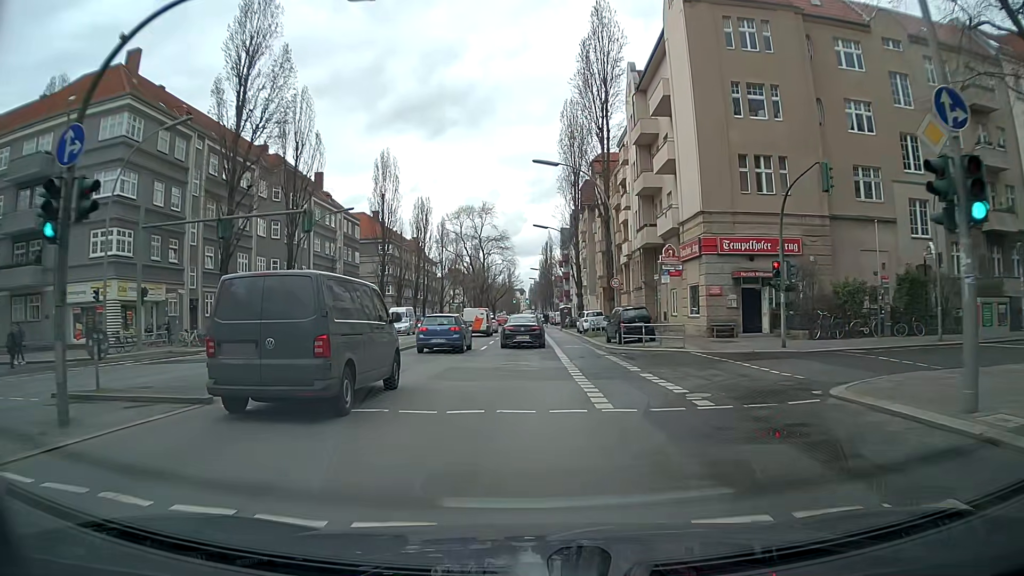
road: secondary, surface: asphalt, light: Day
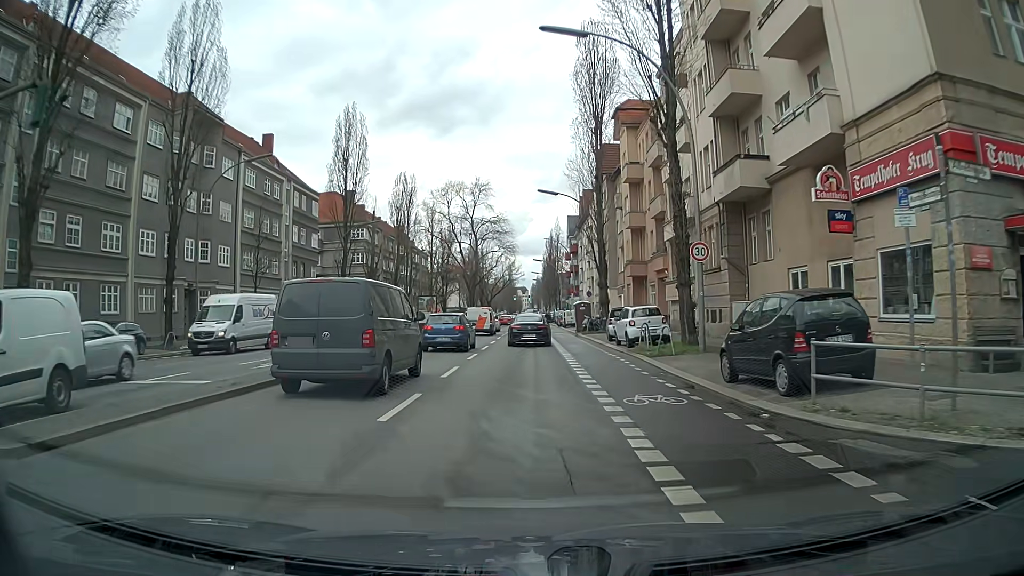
(-0.1, +19.0) m; +1°
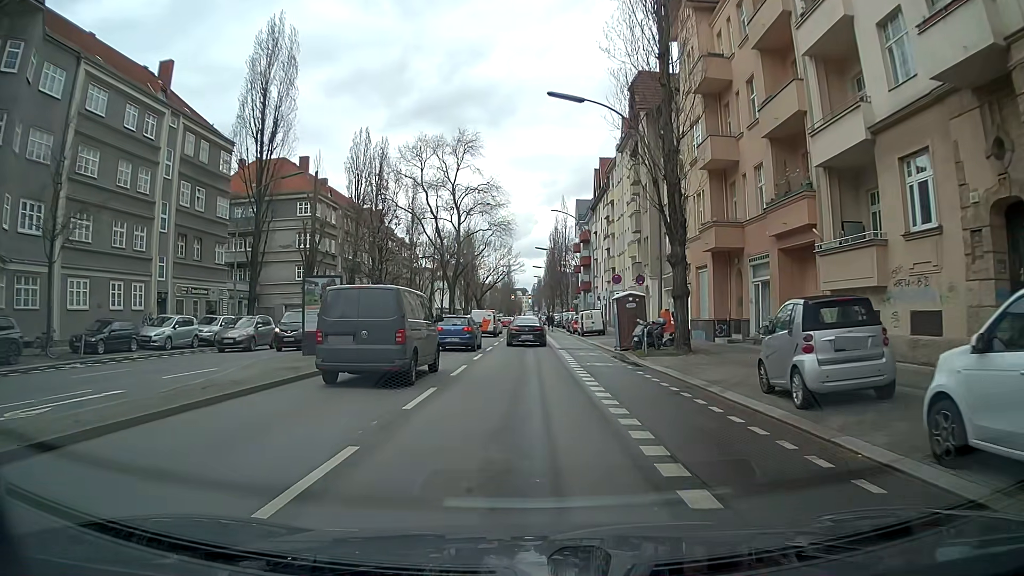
(-0.6, +22.7) m; -3°
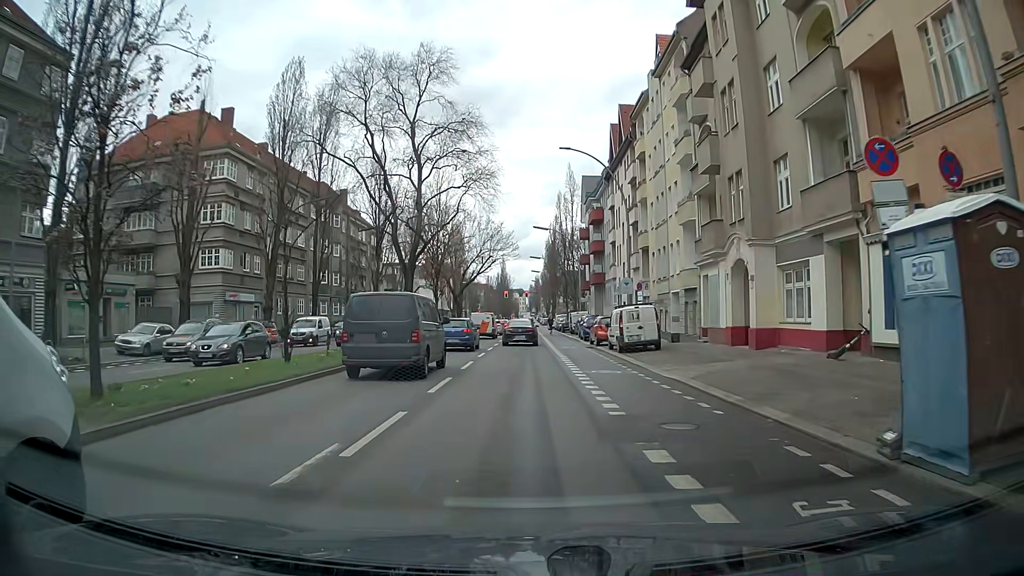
(+0.5, +21.3) m; +2°
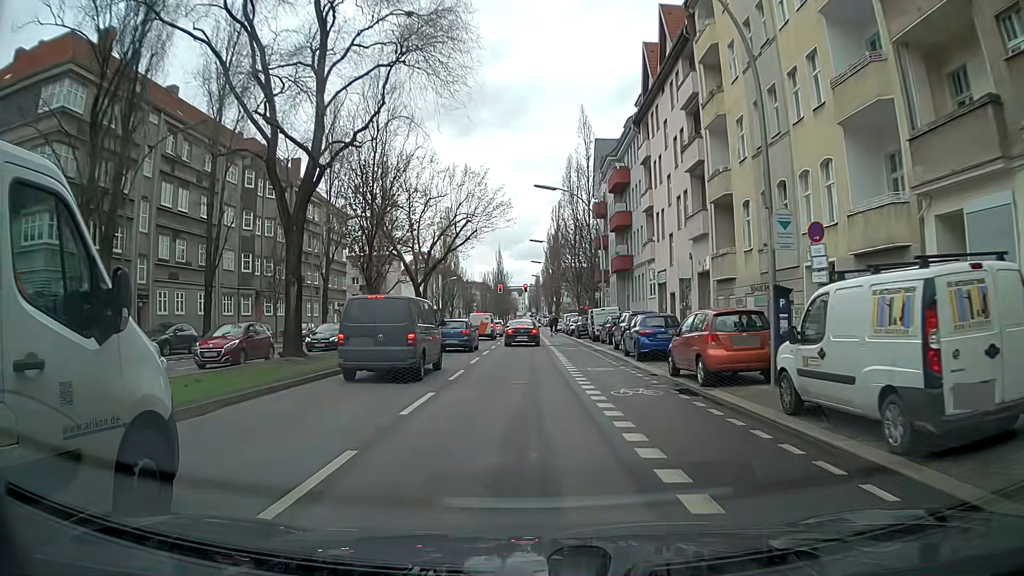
(-0.1, +20.8) m; 0°
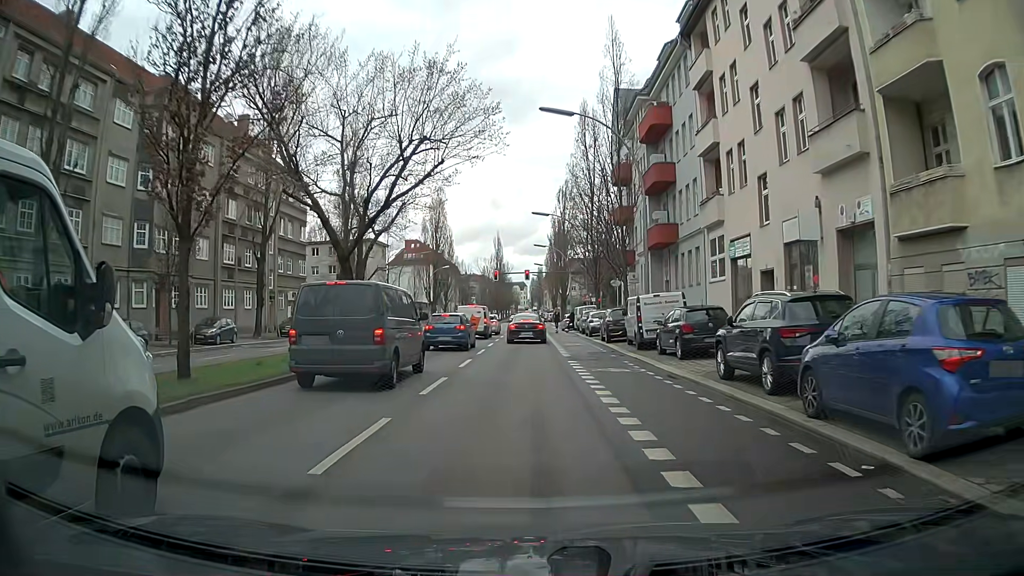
(-0.1, +16.2) m; -1°
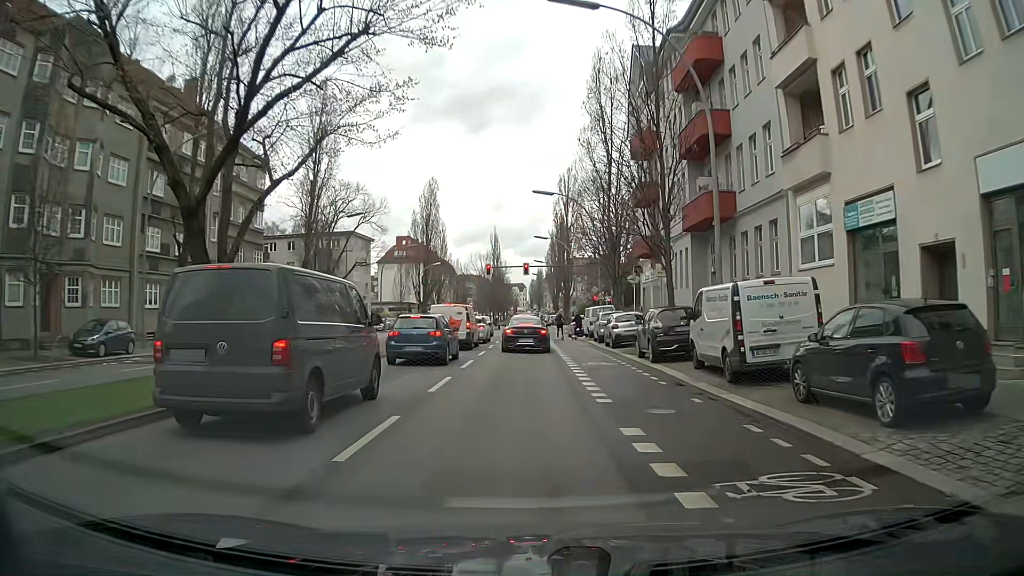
(+0.1, +11.3) m; +1°
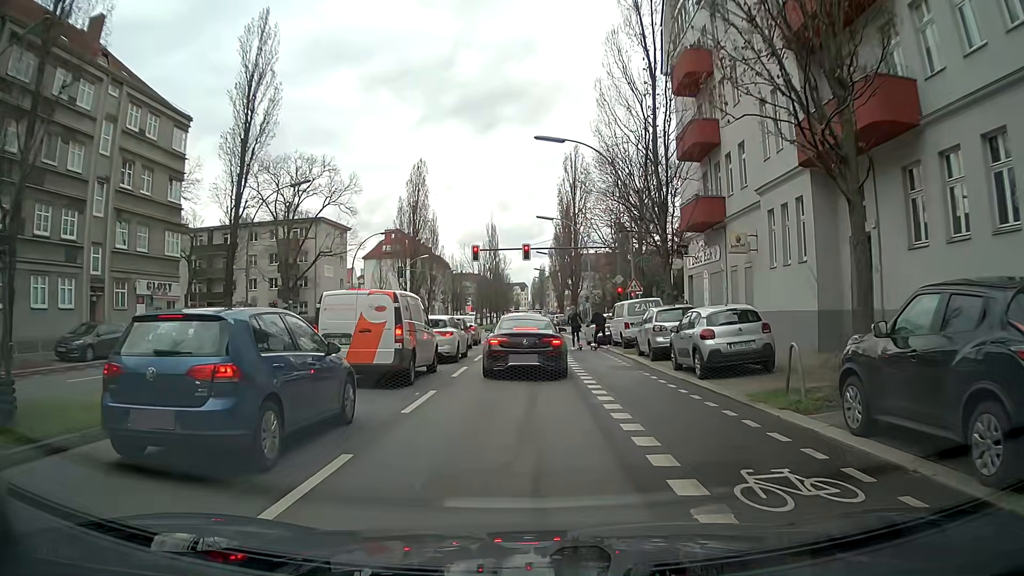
(0.0, +14.5) m; 0°
